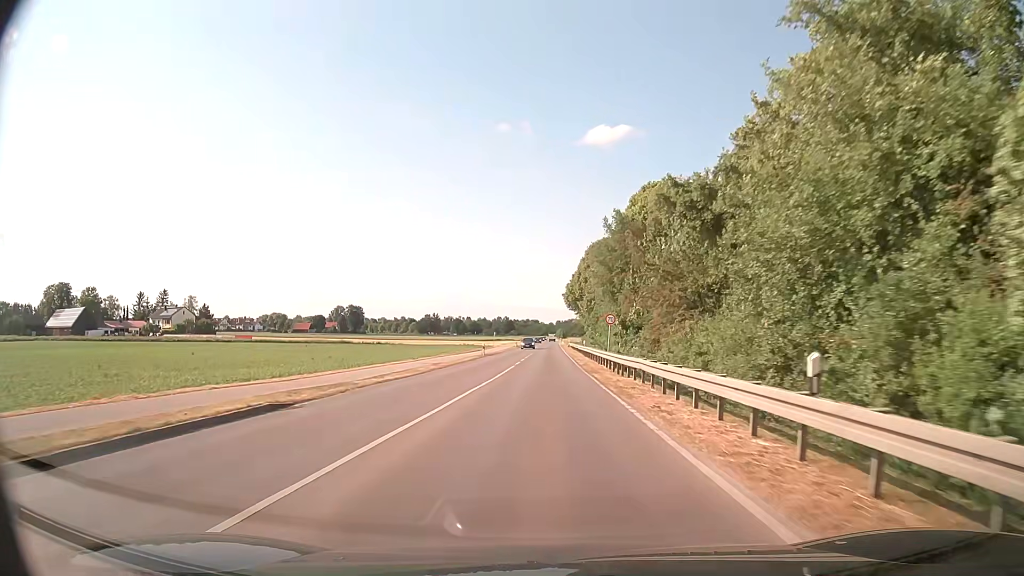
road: secondary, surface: asphalt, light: Day
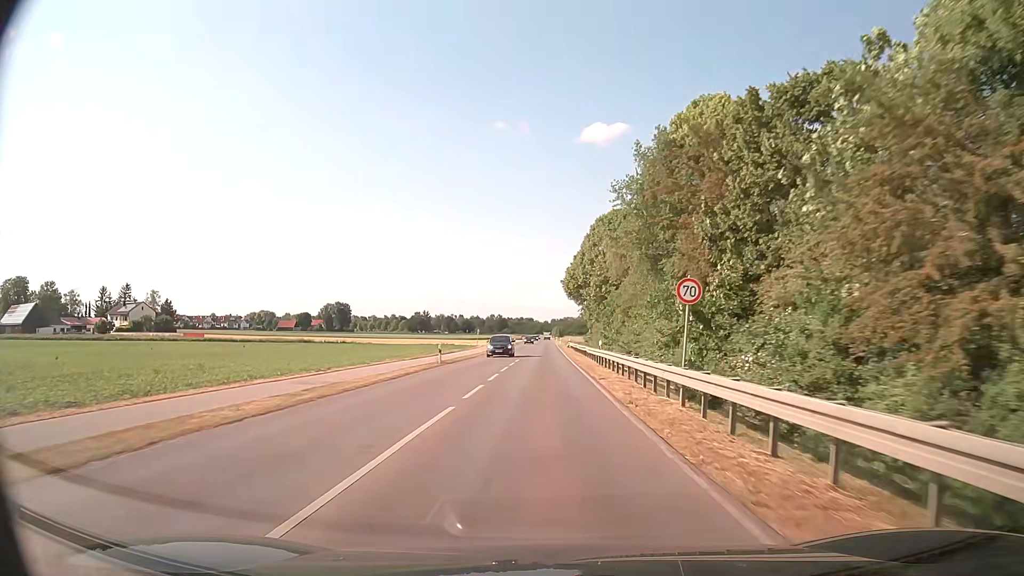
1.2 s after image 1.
(+0.3, +21.2) m; +1°
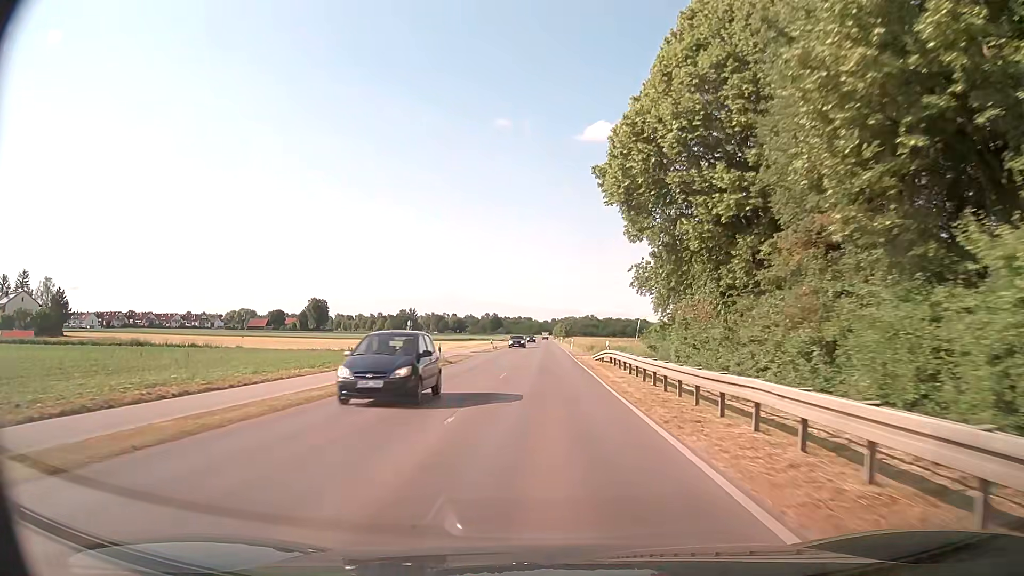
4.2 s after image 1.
(-0.1, +52.4) m; 0°
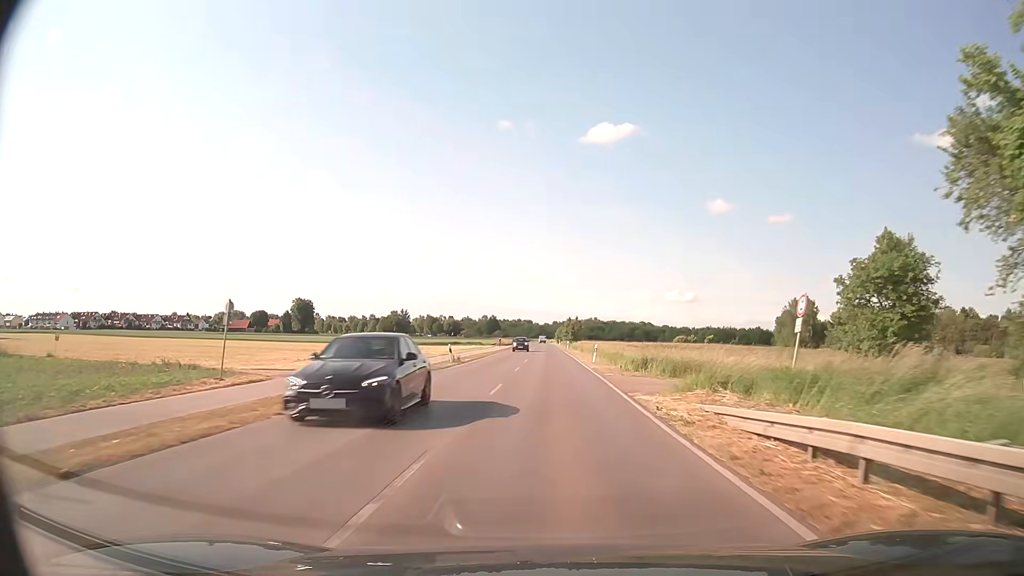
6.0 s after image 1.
(0.0, +30.1) m; 0°
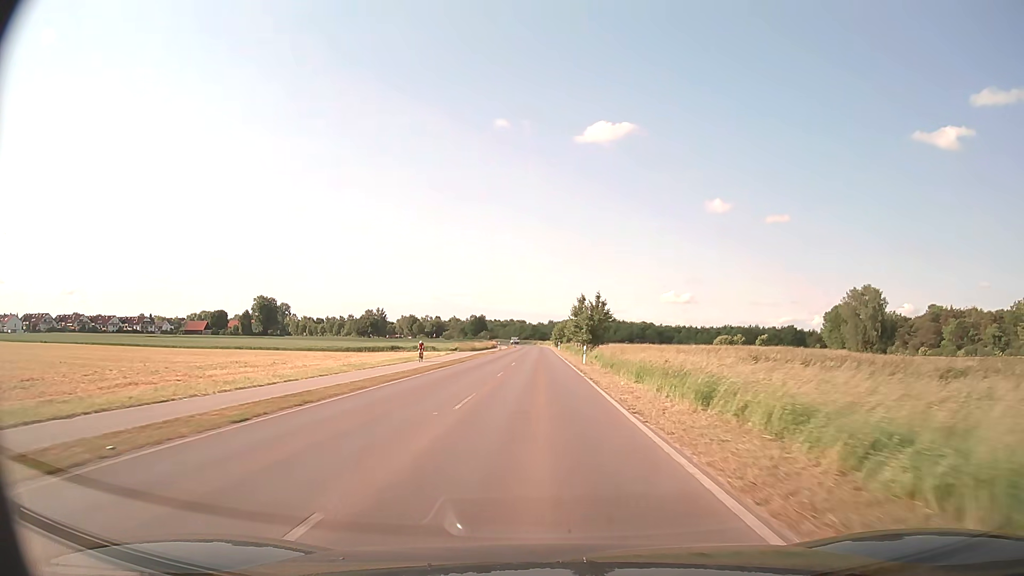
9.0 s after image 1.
(+0.3, +50.9) m; 0°
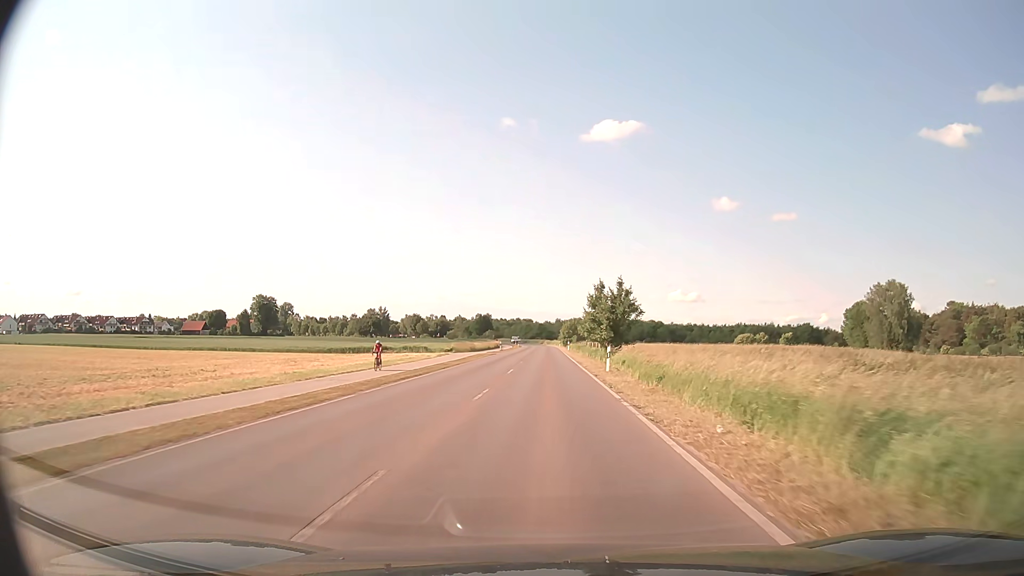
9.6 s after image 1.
(-0.1, +10.3) m; -1°
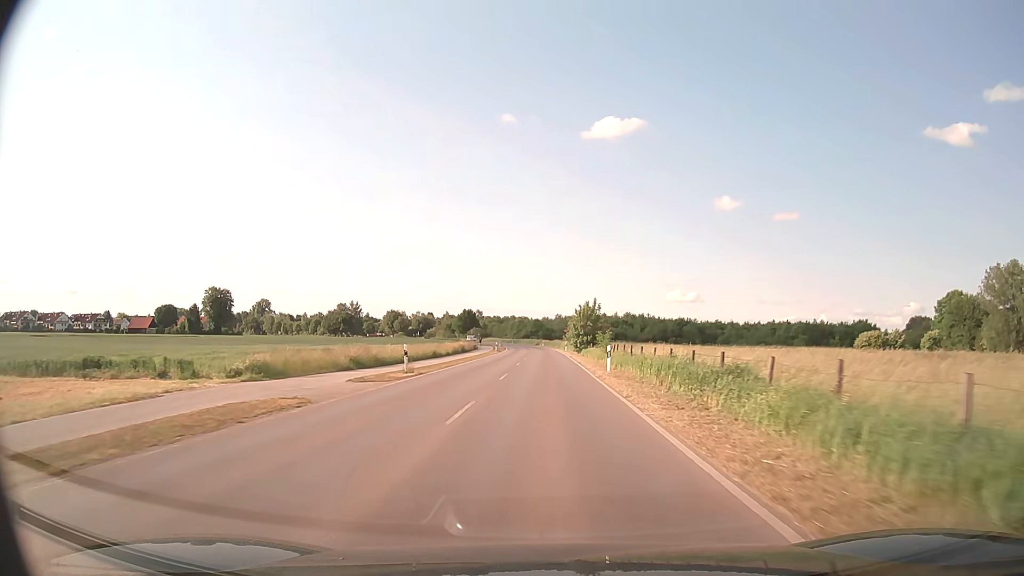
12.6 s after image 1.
(+0.1, +52.2) m; 0°
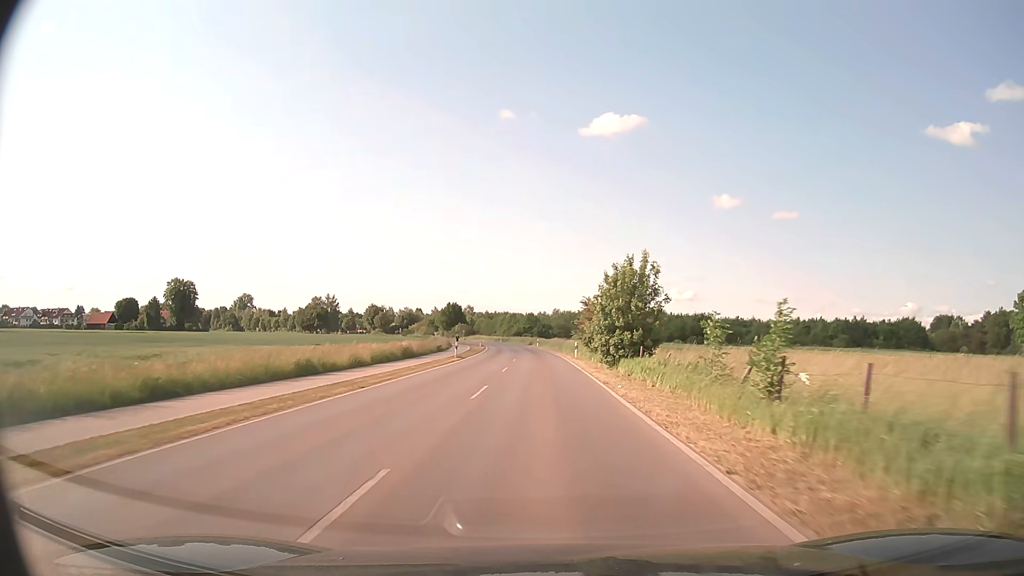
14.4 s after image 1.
(0.0, +31.7) m; 0°
(0, +10) (0, +20) (0, +30) (0, +40) (-1, +50) (-1, +60) (-1, +70) (-2, +80) (-3, +90) (-4, +100) m
